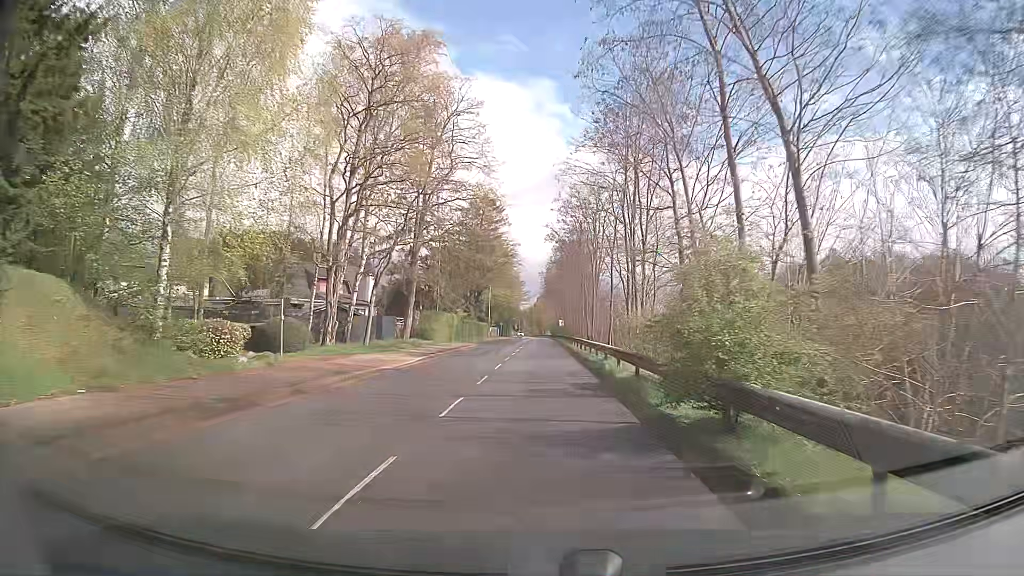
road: tertiary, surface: asphalt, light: Day
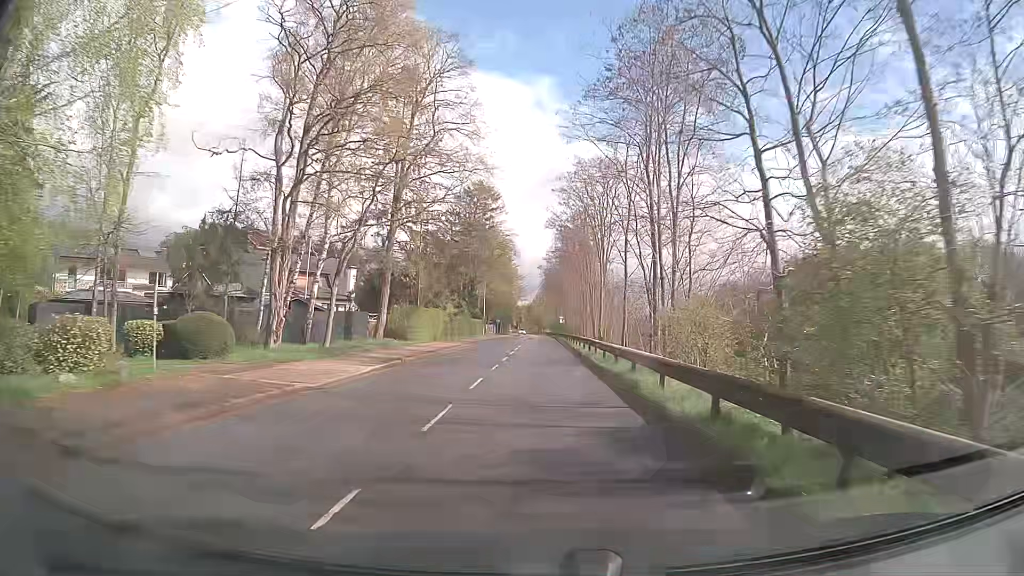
(0.0, +7.4) m; 0°
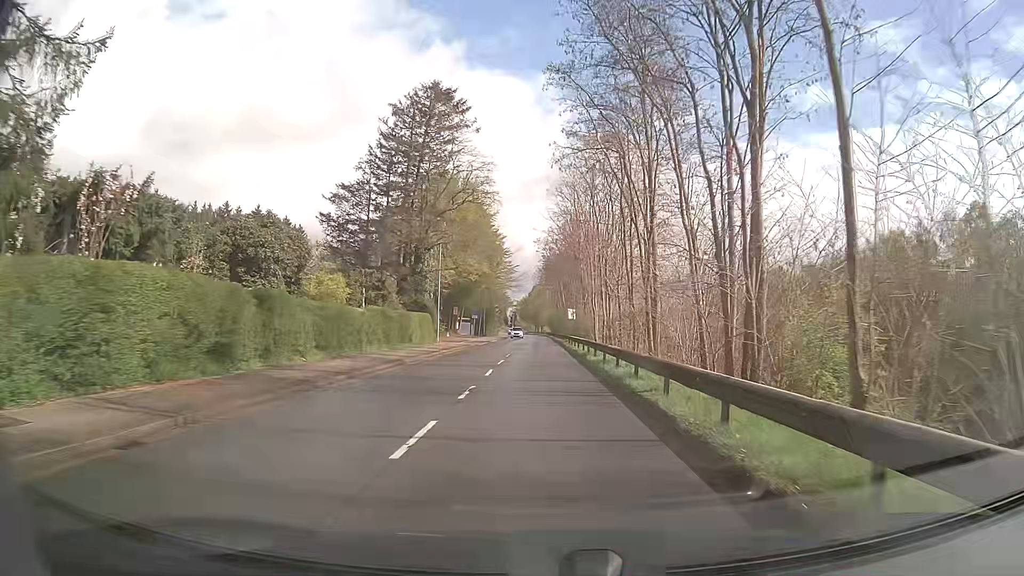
(0.0, +36.8) m; 0°
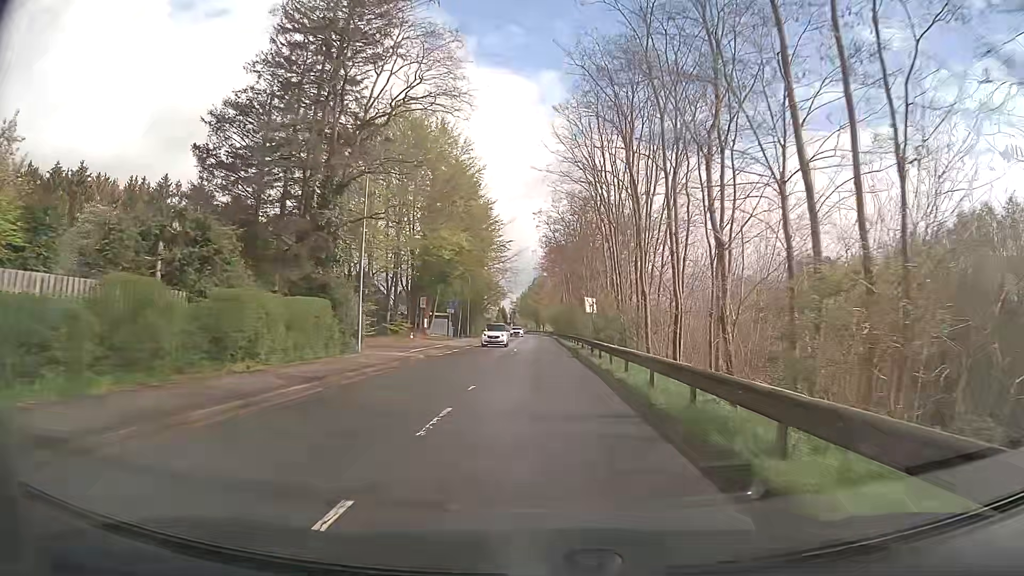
(+0.1, +22.0) m; 0°
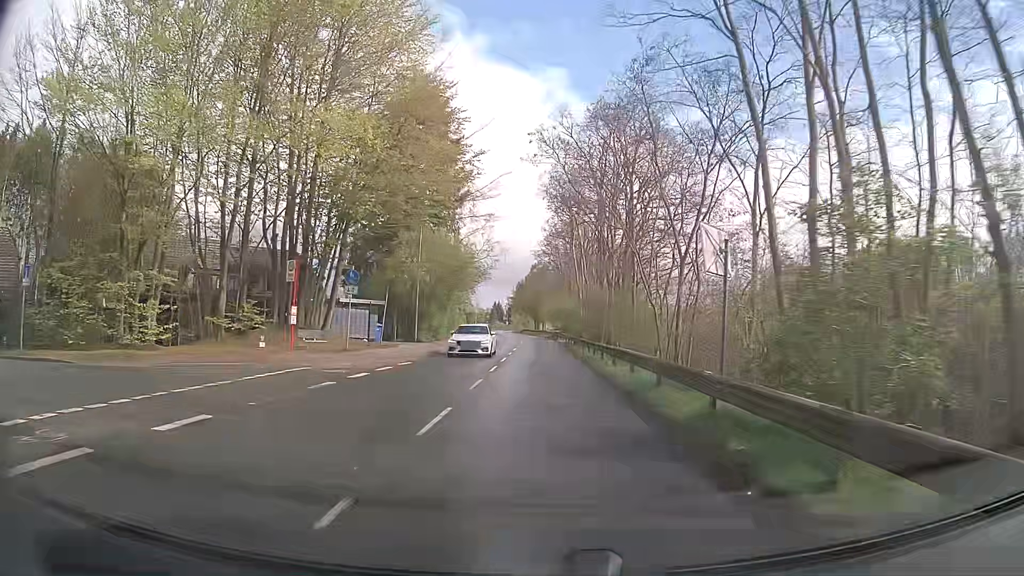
(0.0, +29.3) m; 0°
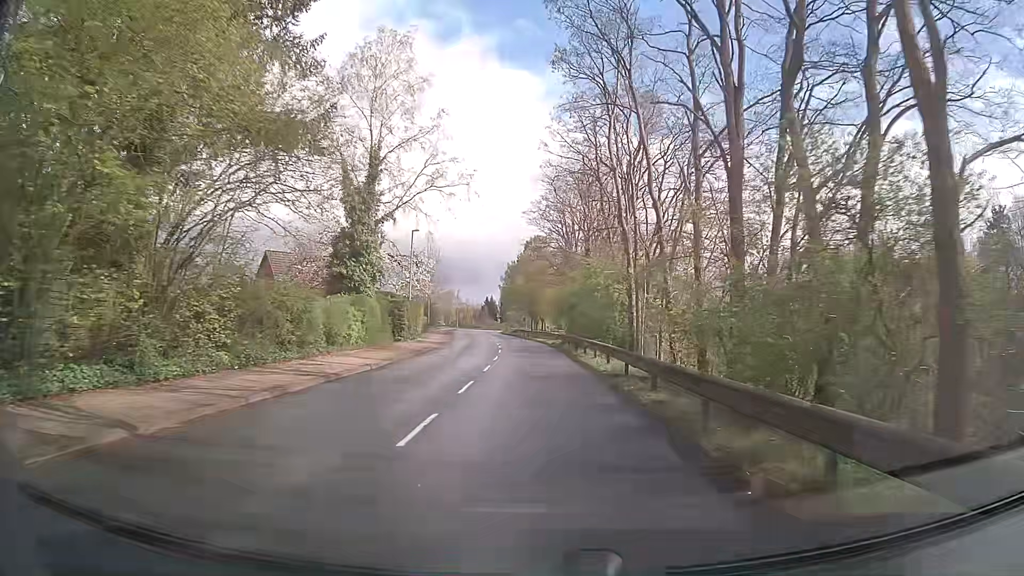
(+0.1, +36.3) m; -1°
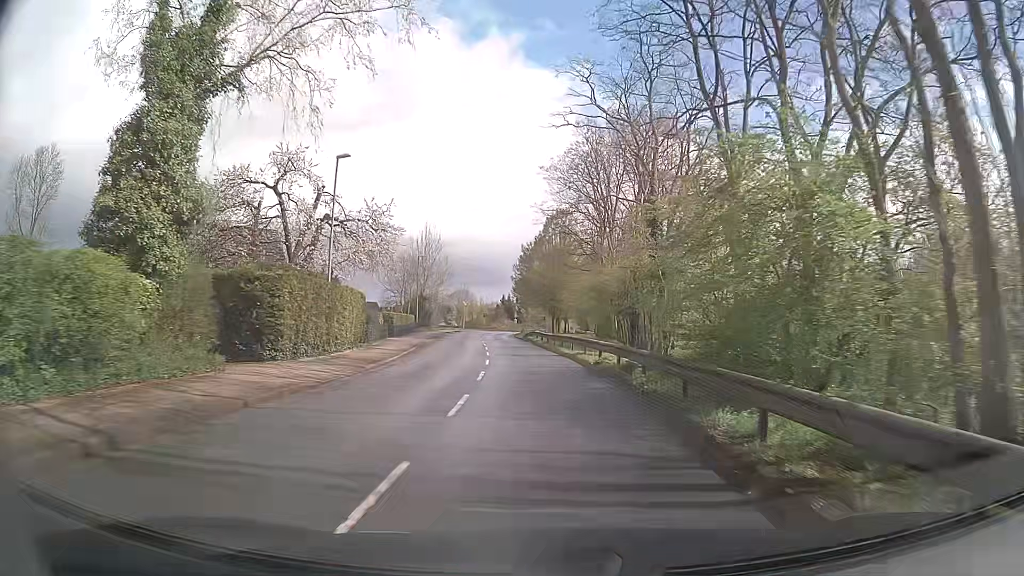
(+0.1, +21.8) m; 0°
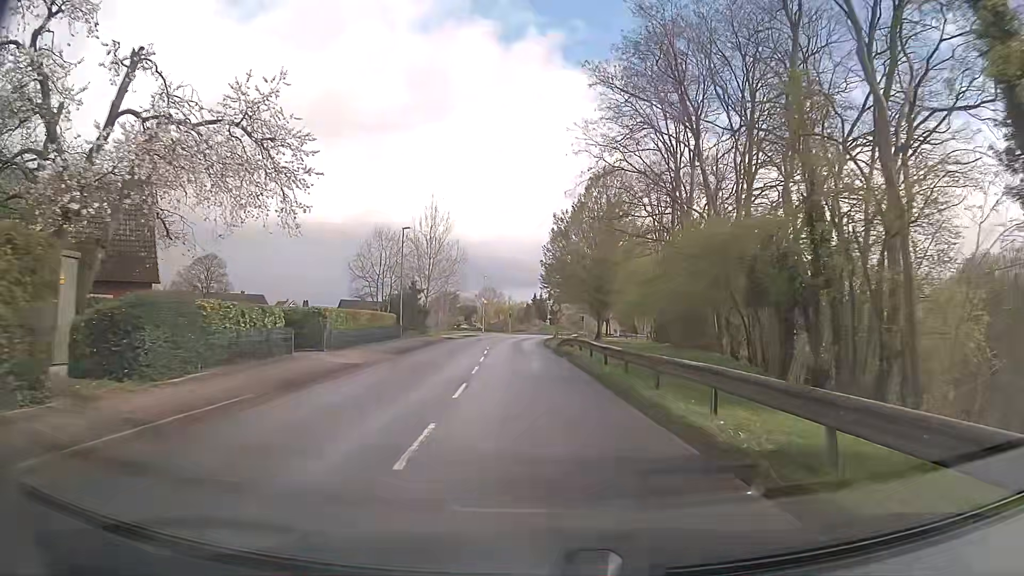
(-0.7, +21.8) m; -3°
(0, +10) (-1, +20) (-1, +30) (-1, +40) (-2, +50) (-2, +60) (-1, +70) (-1, +80) (0, +90) (+2, +100) m
